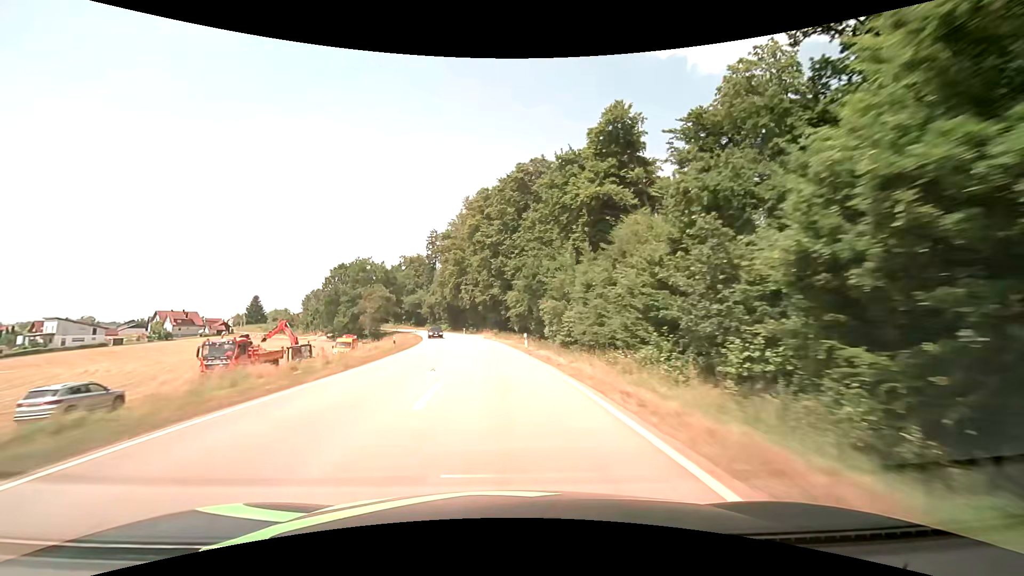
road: secondary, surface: asphalt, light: Day
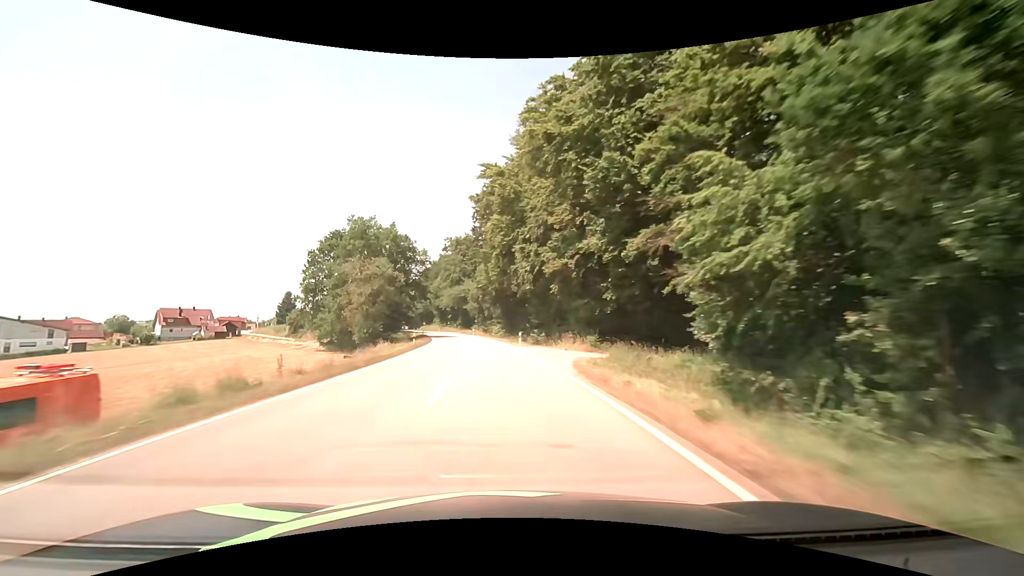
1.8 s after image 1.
(-3.4, +47.2) m; -8°
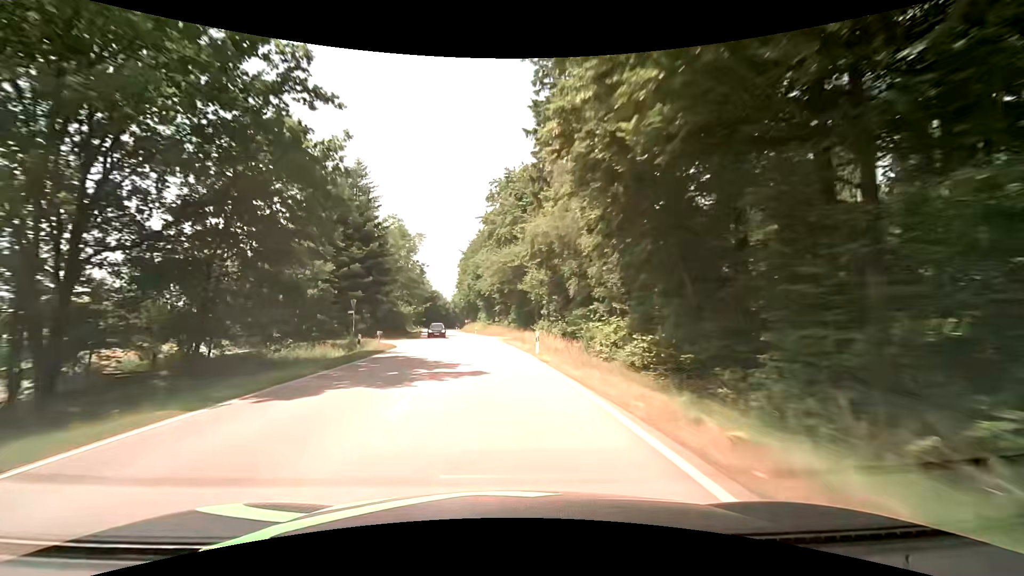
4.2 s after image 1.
(-4.0, +61.0) m; -7°
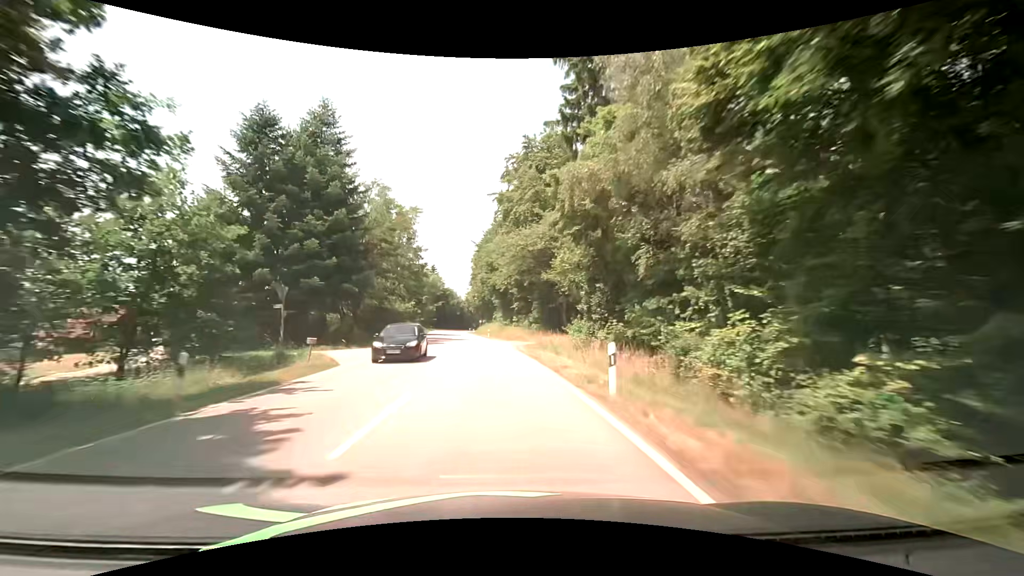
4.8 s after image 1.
(-0.2, +13.9) m; -2°
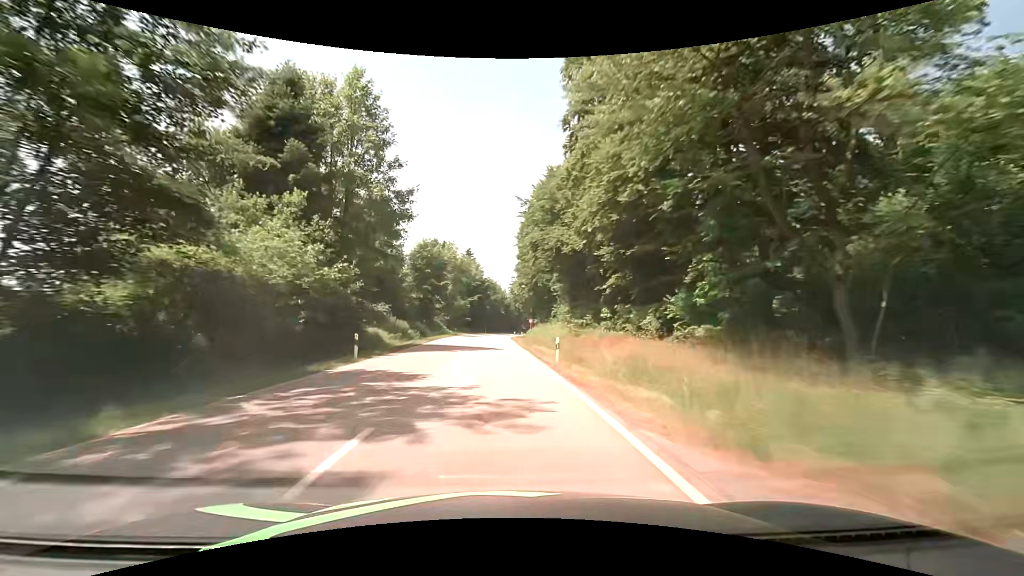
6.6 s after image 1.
(-2.3, +38.1) m; -6°
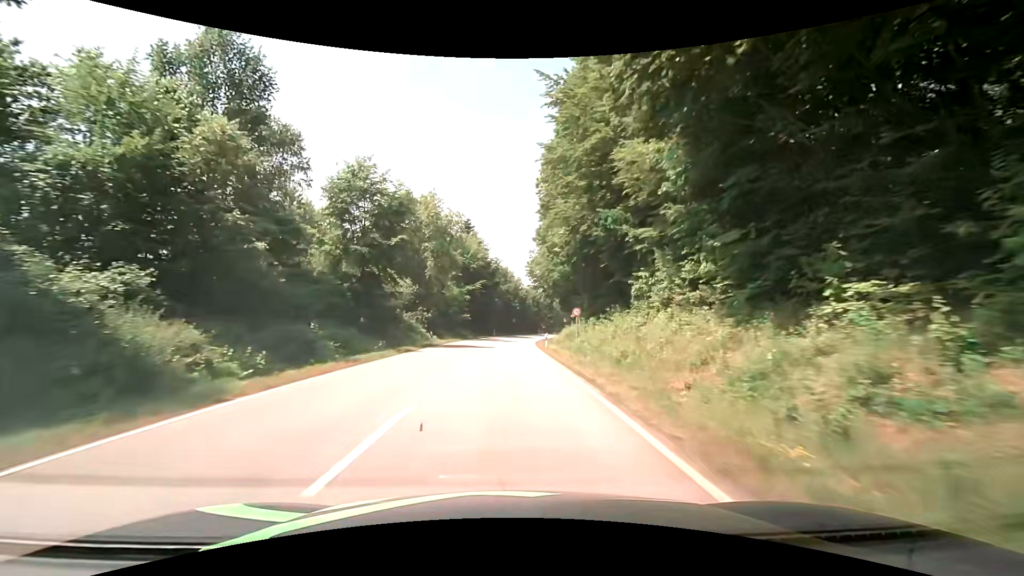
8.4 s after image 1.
(-0.6, +33.9) m; -1°
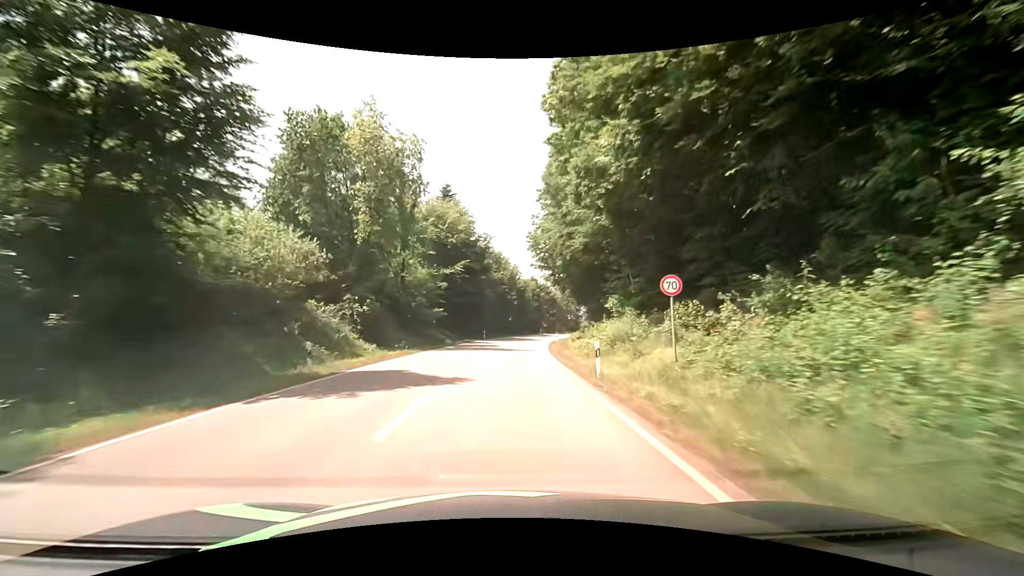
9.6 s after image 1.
(+0.1, +21.8) m; 0°
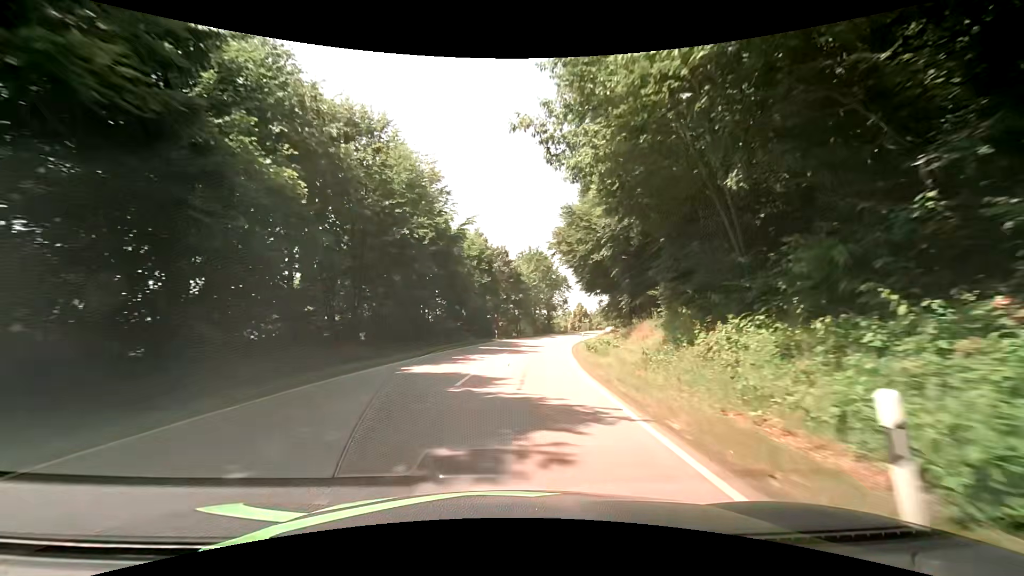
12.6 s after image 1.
(+2.5, +53.4) m; +7°
(0, +10) (+1, +20) (+2, +30) (+3, +40) (+5, +50) (+7, +59) (+9, +69) (+12, +79) (+16, +88) (+20, +97) m
